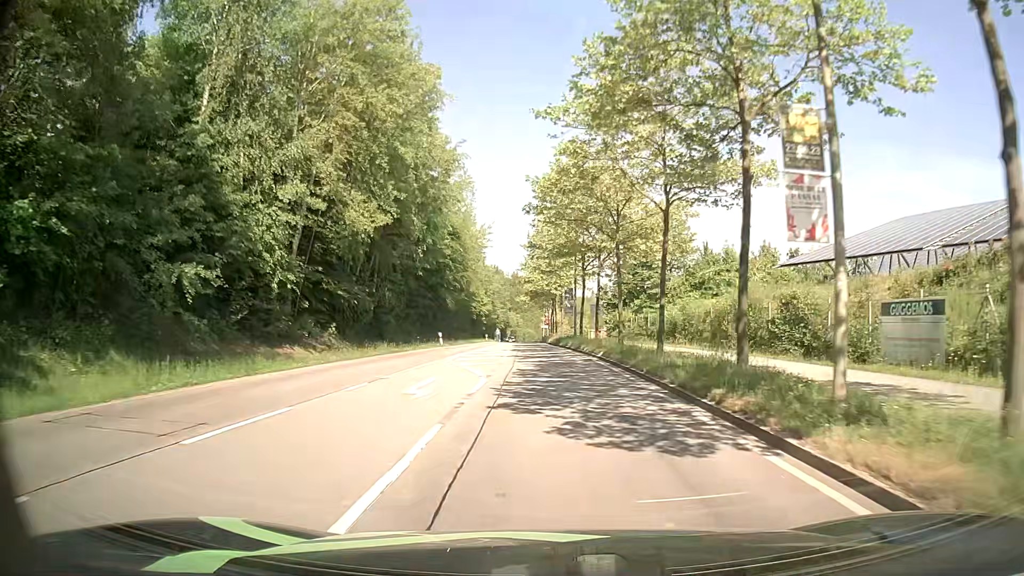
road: secondary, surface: asphalt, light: Day
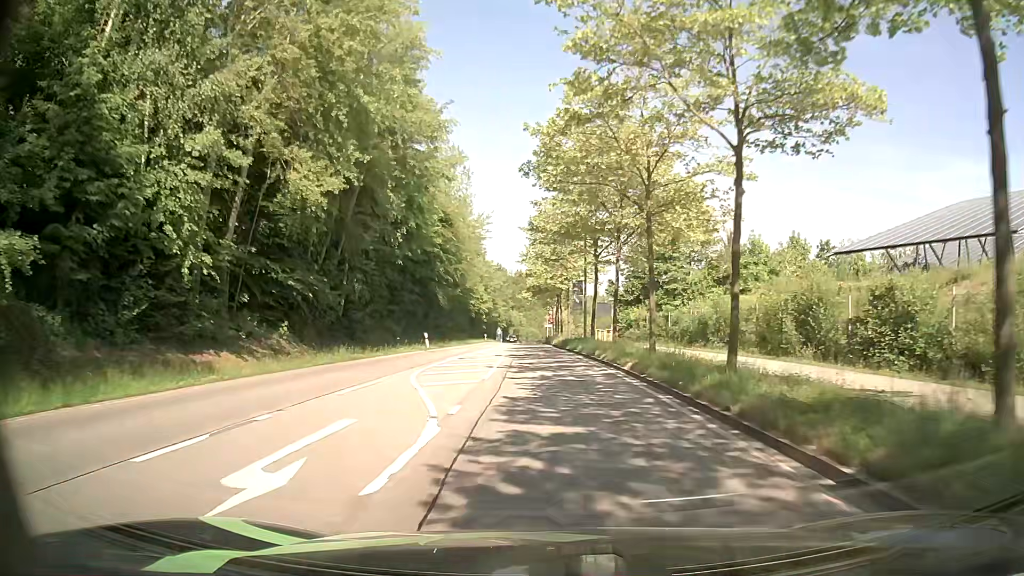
(0.0, +7.7) m; 0°
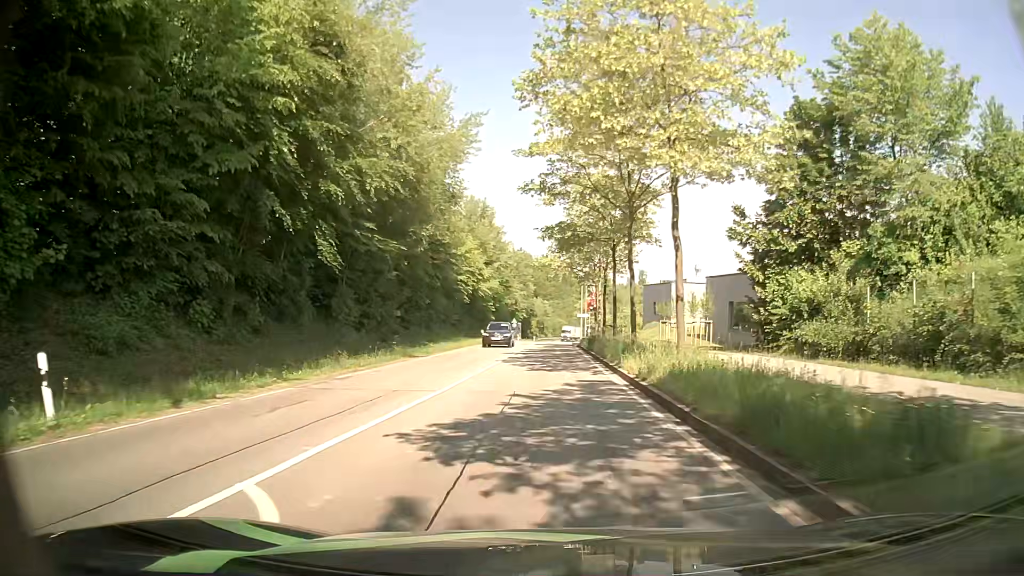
(-0.6, +36.7) m; -3°
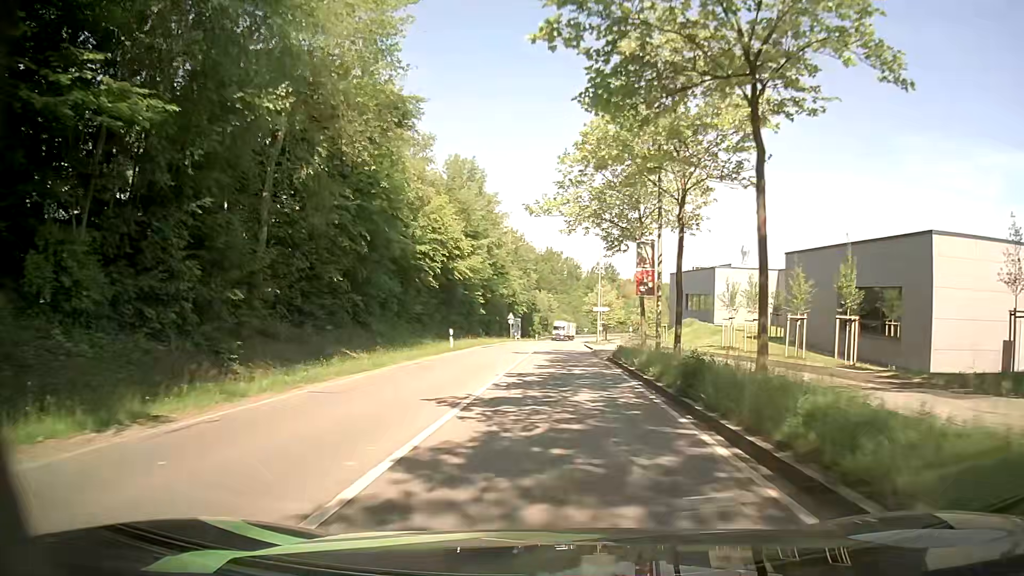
(0.0, +21.2) m; 0°
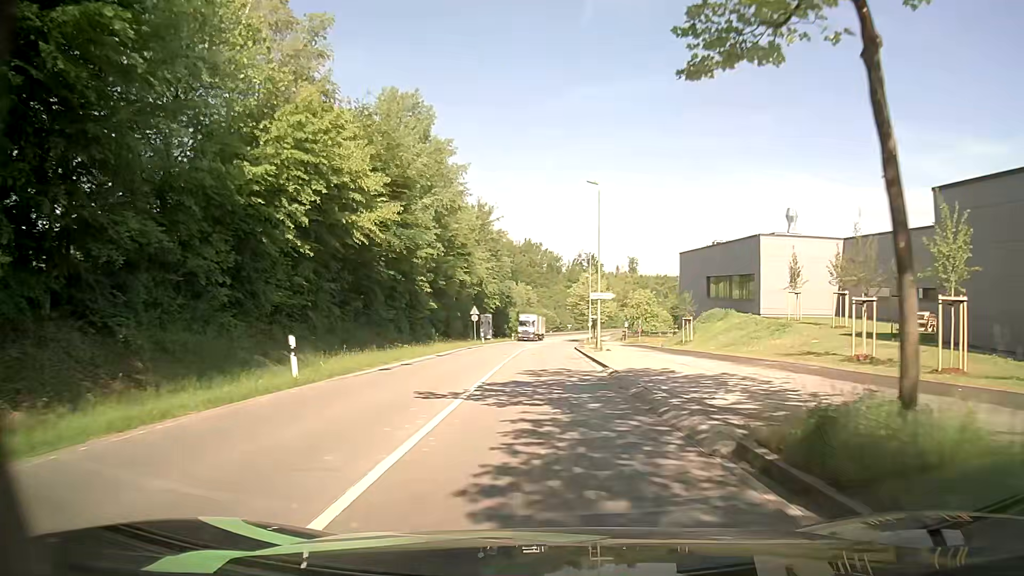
(+0.3, +20.9) m; +2°
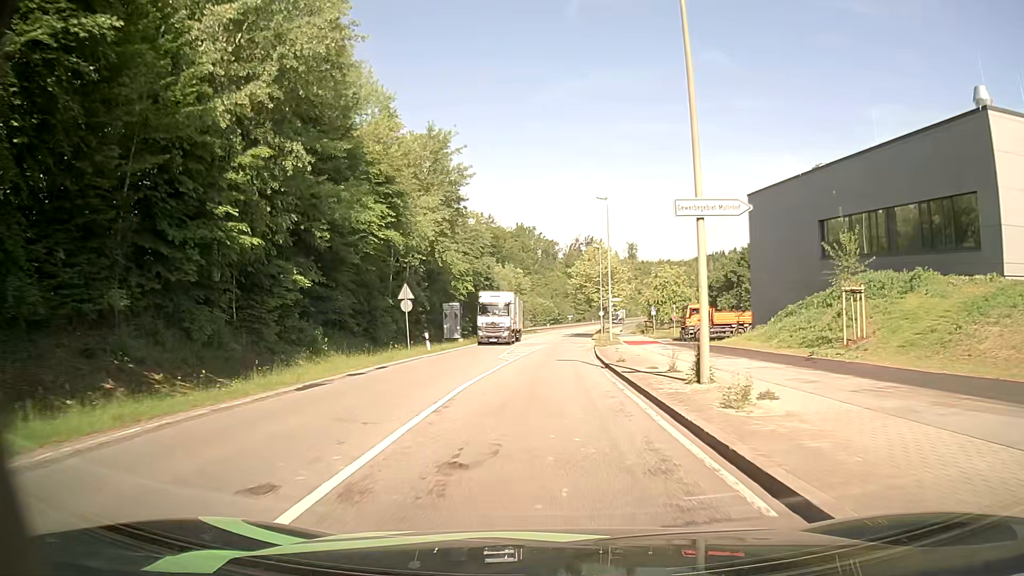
(+0.2, +28.6) m; +1°
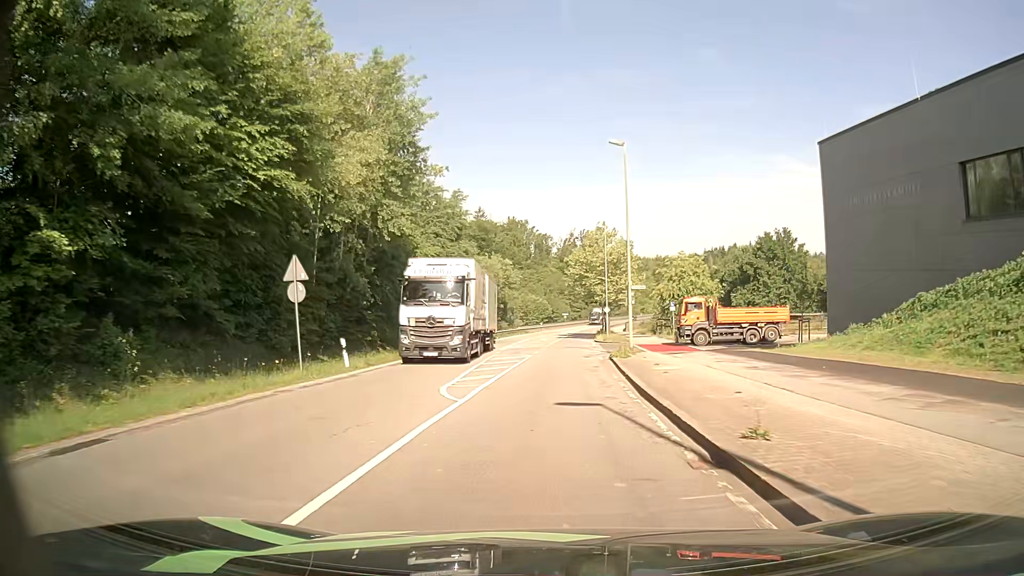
(0.0, +14.5) m; 0°
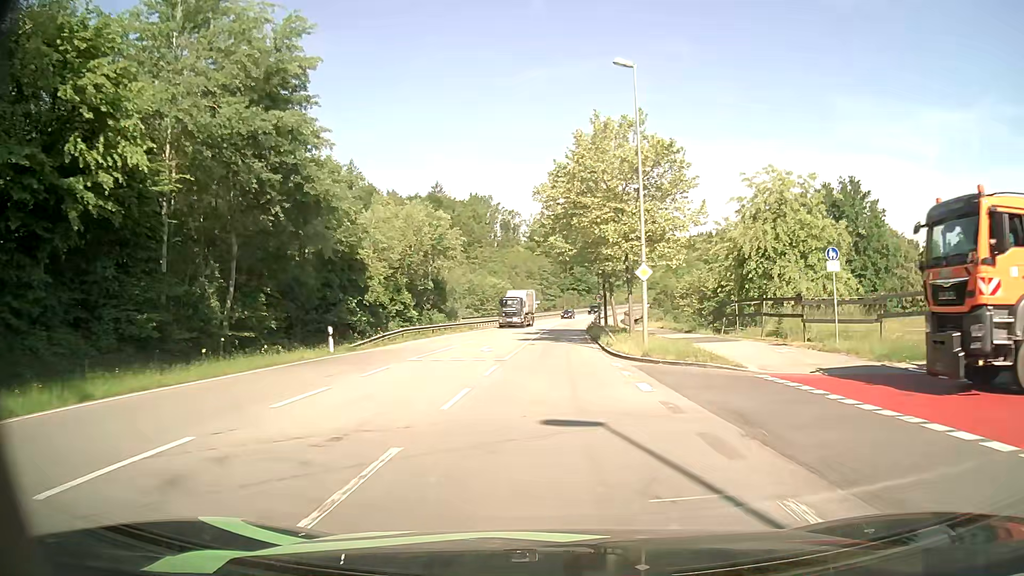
(+1.0, +37.5) m; +2°
(0, +10) (0, +20) (0, +30) (+1, +40) (+1, +50) (+2, +60) (+2, +70) (+3, +80) (+4, +90) (+5, +100) m
